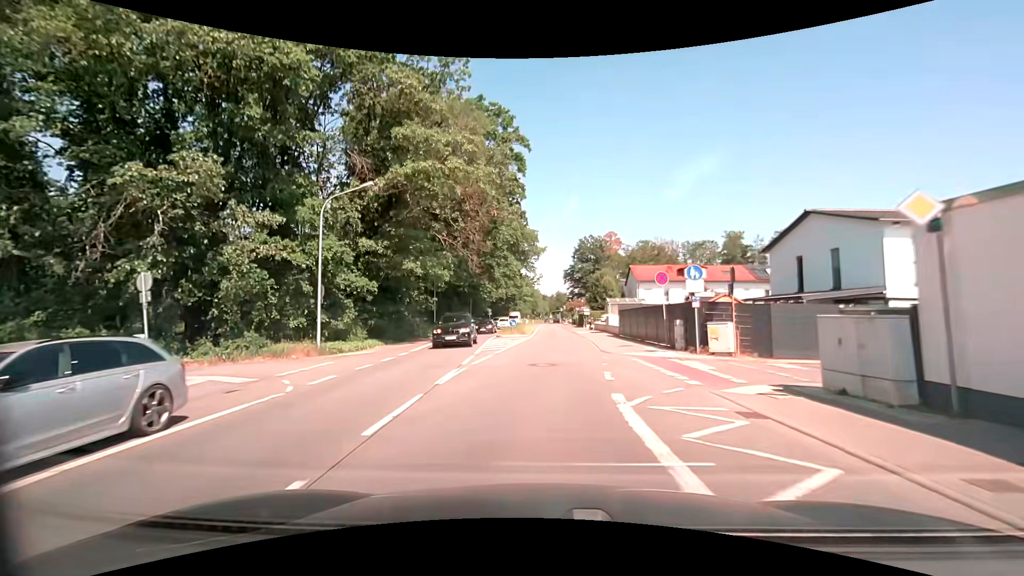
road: primary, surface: asphalt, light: Day
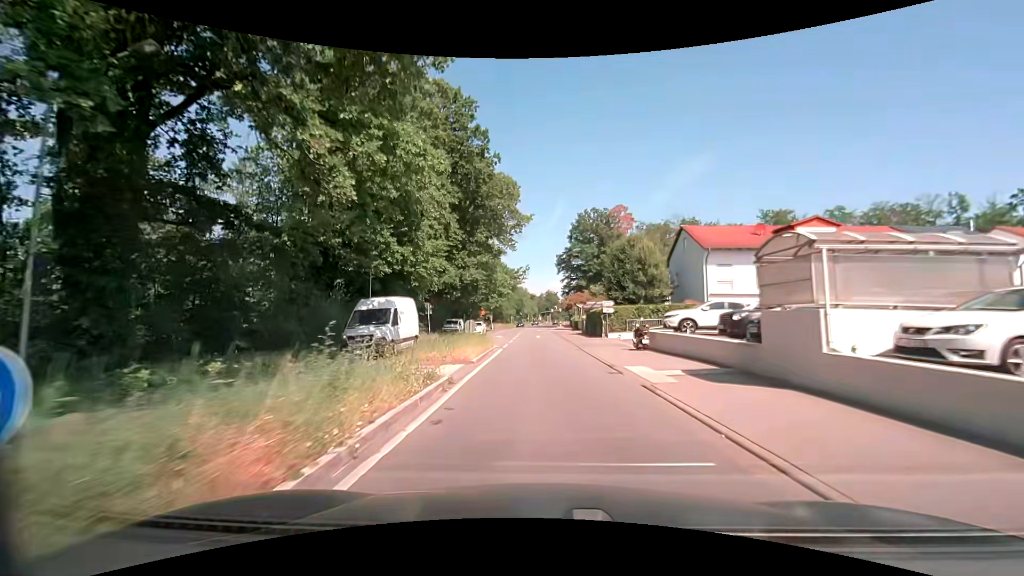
(+0.6, +36.0) m; +1°
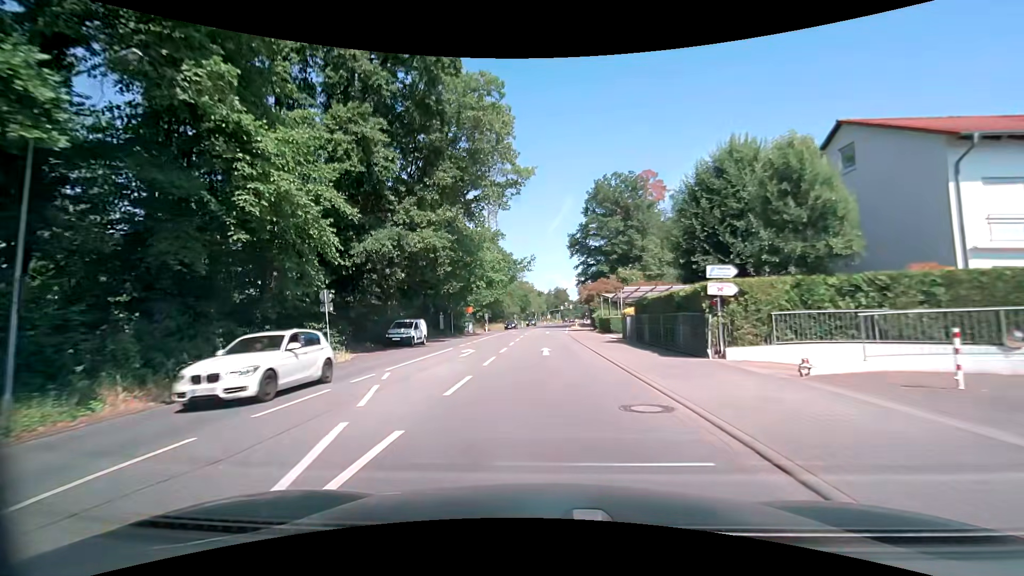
(-0.2, +22.4) m; -1°
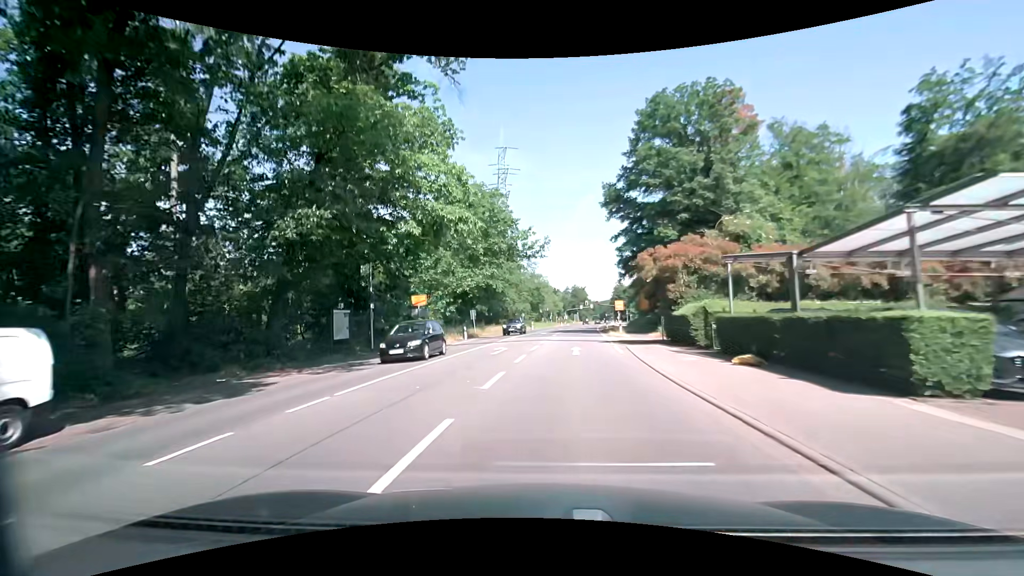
(-0.3, +29.3) m; -2°
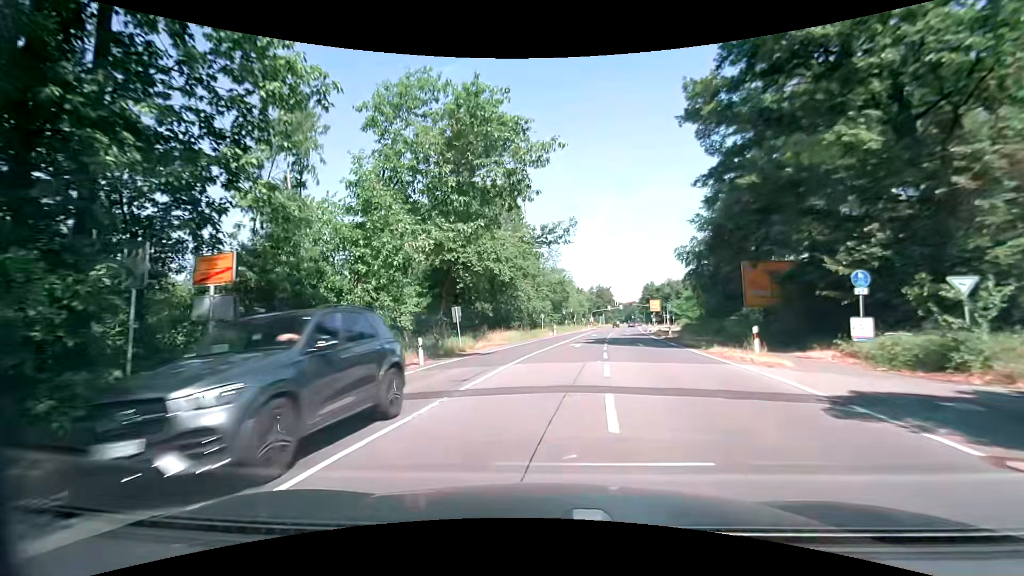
(-0.5, +21.4) m; -2°
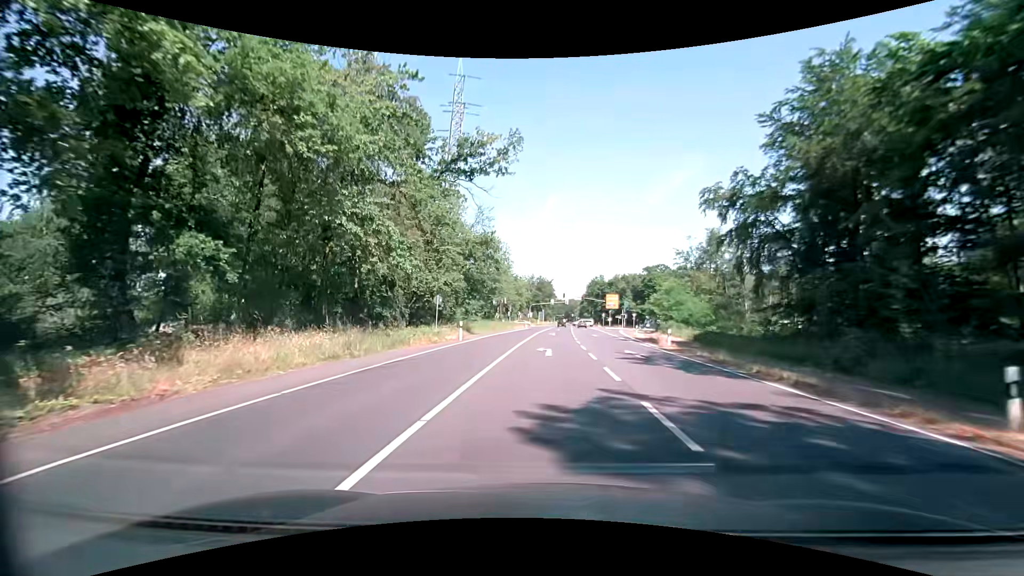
(+2.2, +36.1) m; +6°
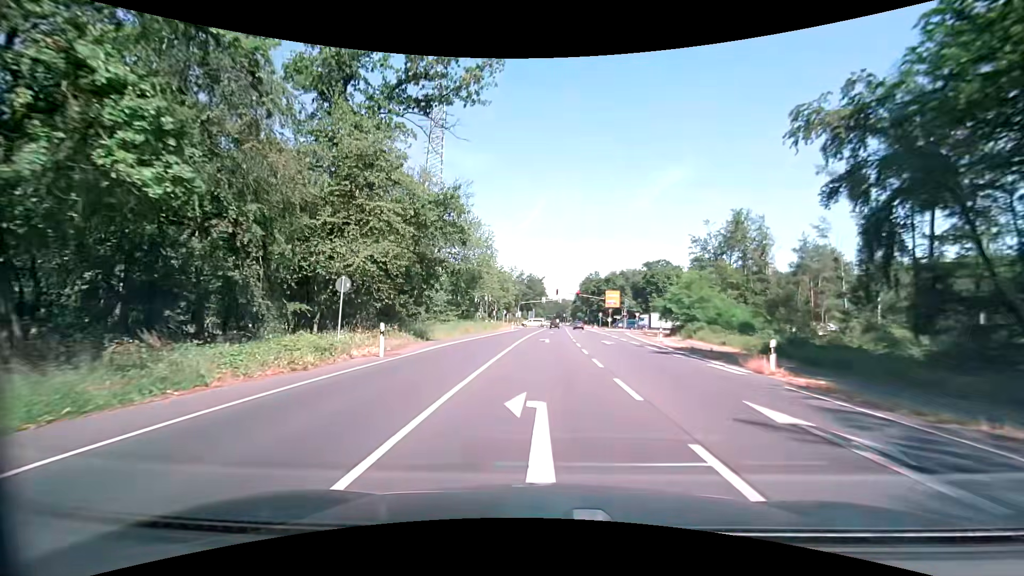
(+0.2, +15.0) m; +1°
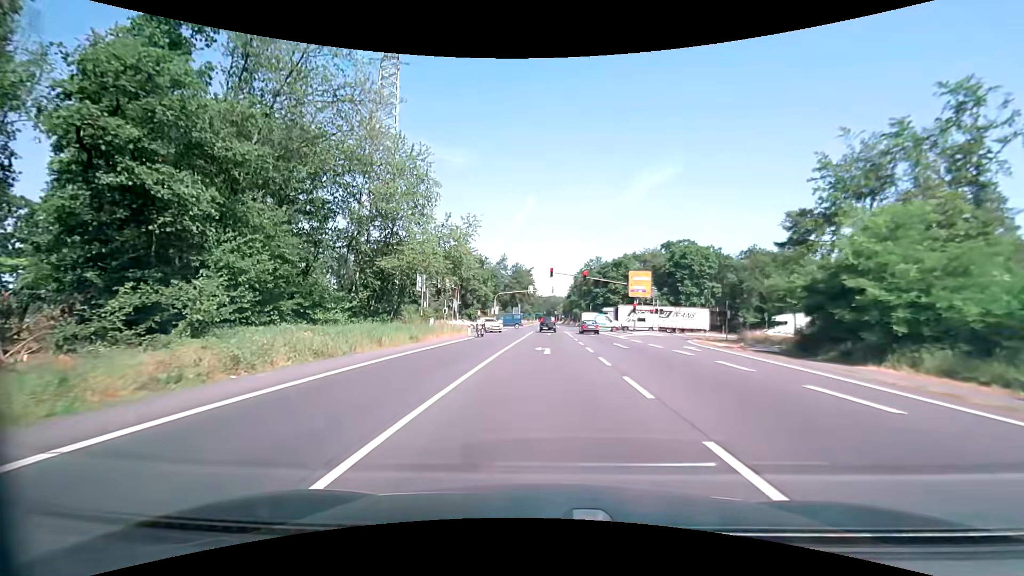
(+0.4, +36.1) m; +1°
